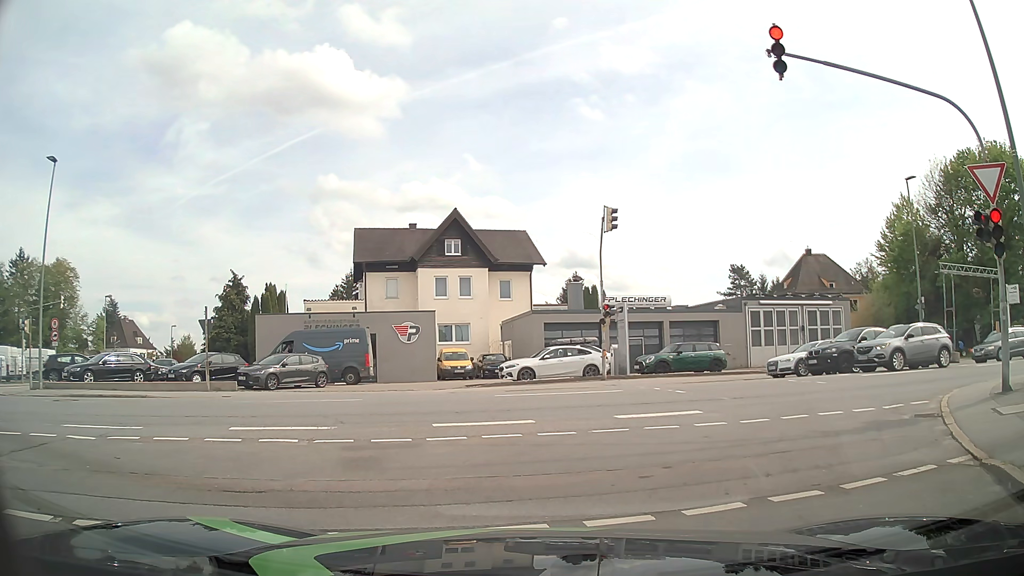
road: residential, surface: asphalt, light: Day
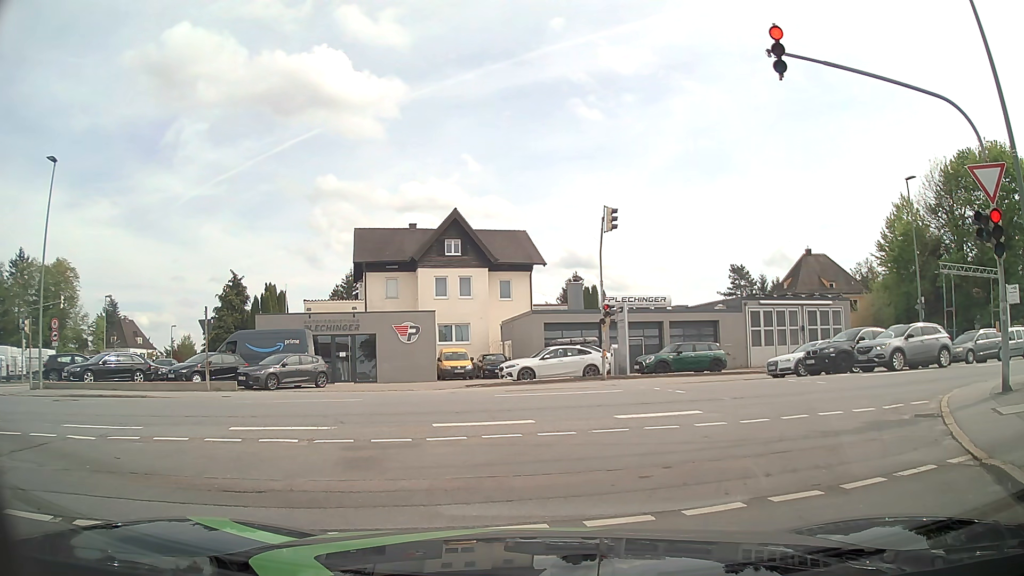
(0.0, 0.0) m; 0°
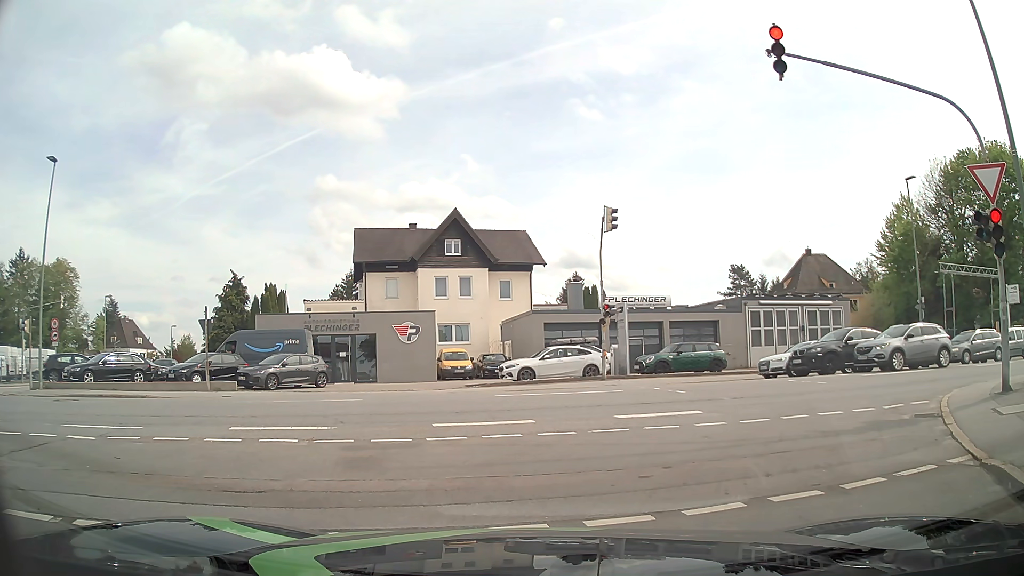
(0.0, 0.0) m; 0°
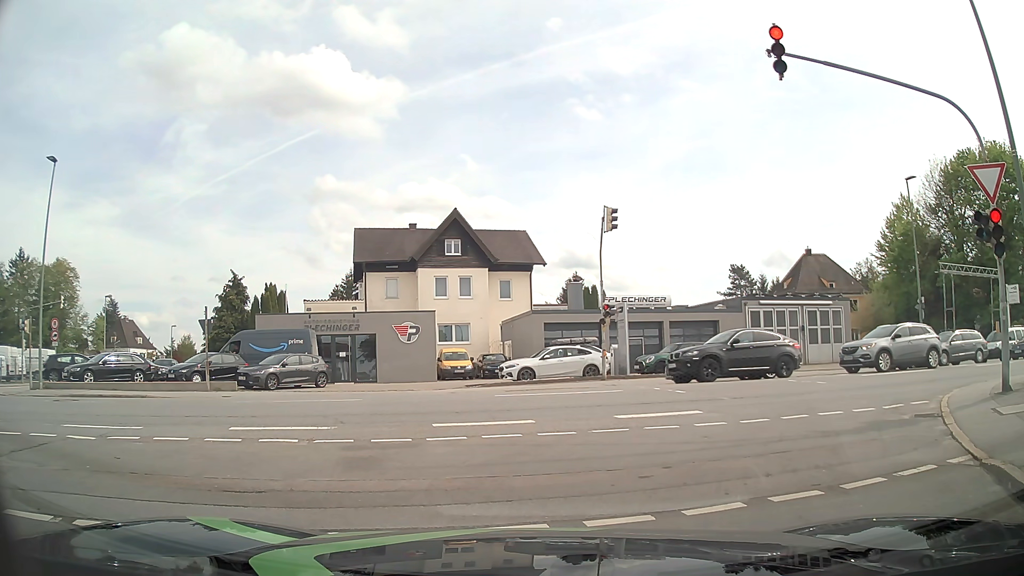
(0.0, 0.0) m; 0°
(+2, +10) (+9, +16) (+19, +20) (+28, +22) (+38, +25) (+48, +27) (+57, +30) (+67, +32) (+77, +35) (+86, +37) m
